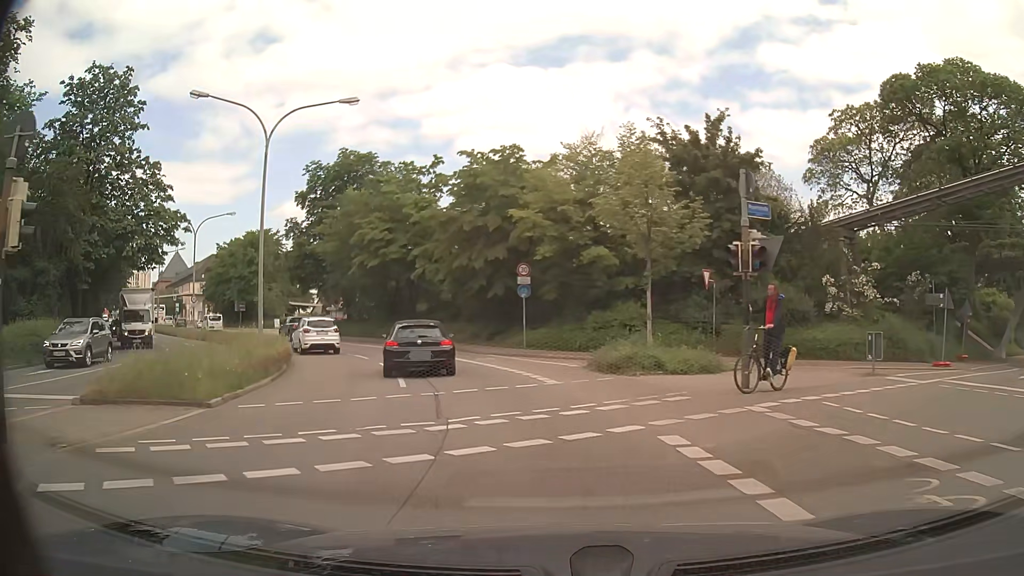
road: primary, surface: asphalt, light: Day
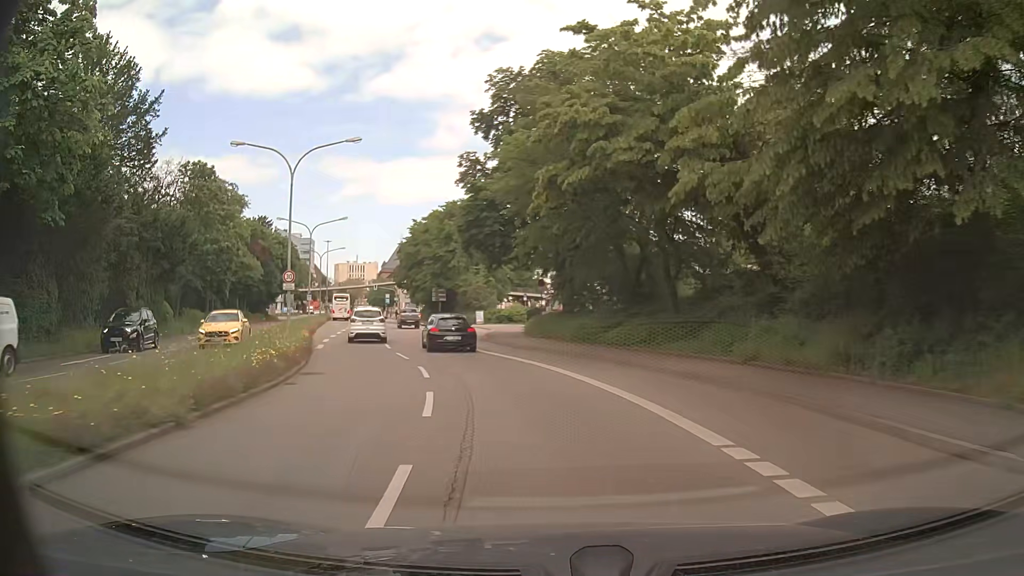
(-4.2, +23.1) m; -21°
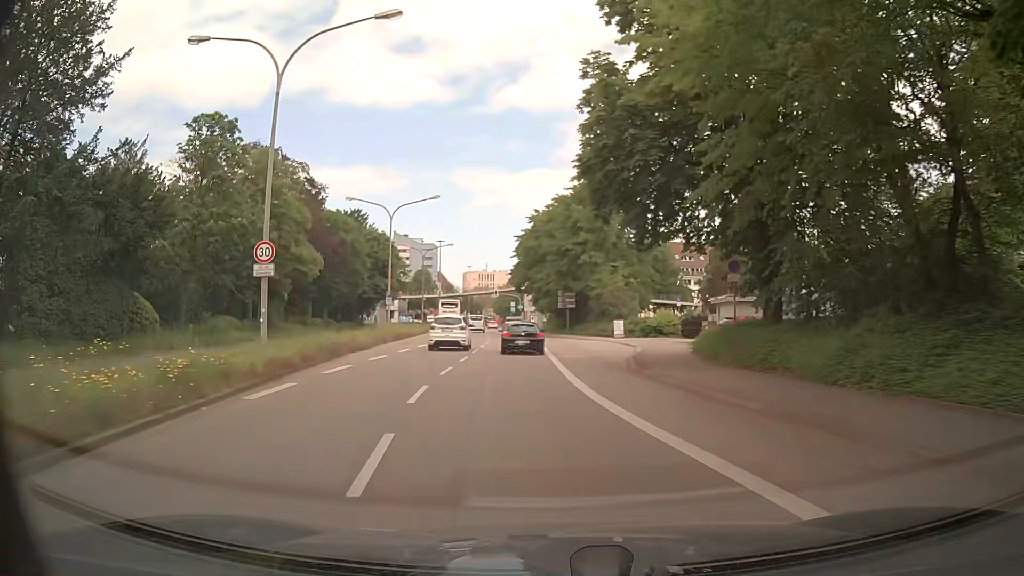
(-1.7, +16.3) m; -11°
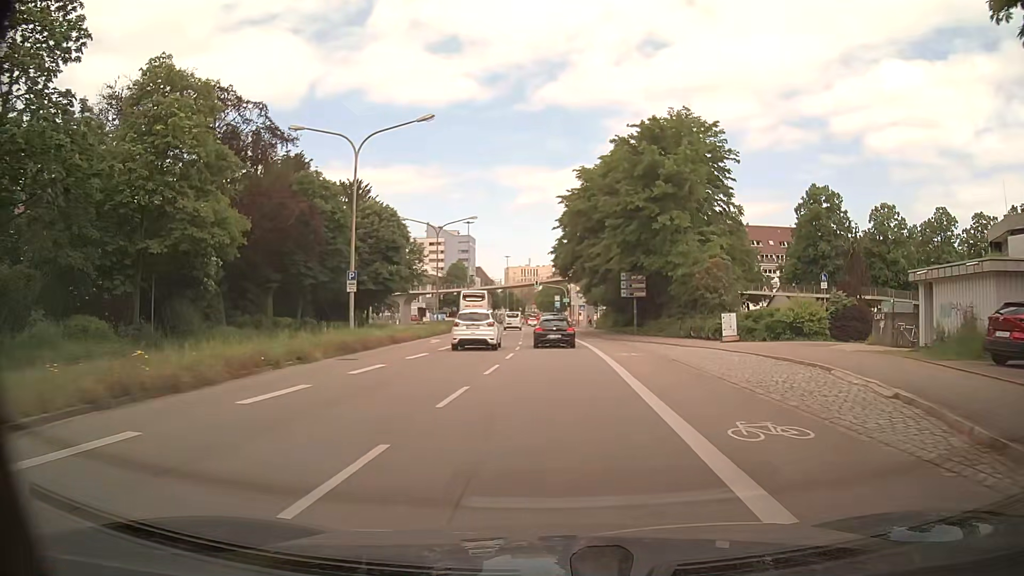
(-1.2, +19.2) m; -5°
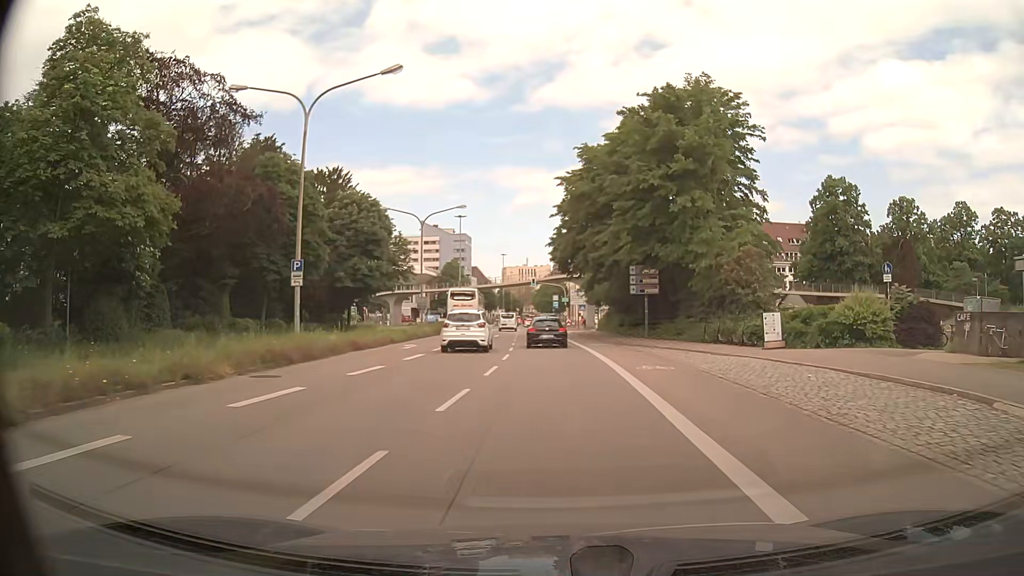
(+0.1, +6.3) m; +1°
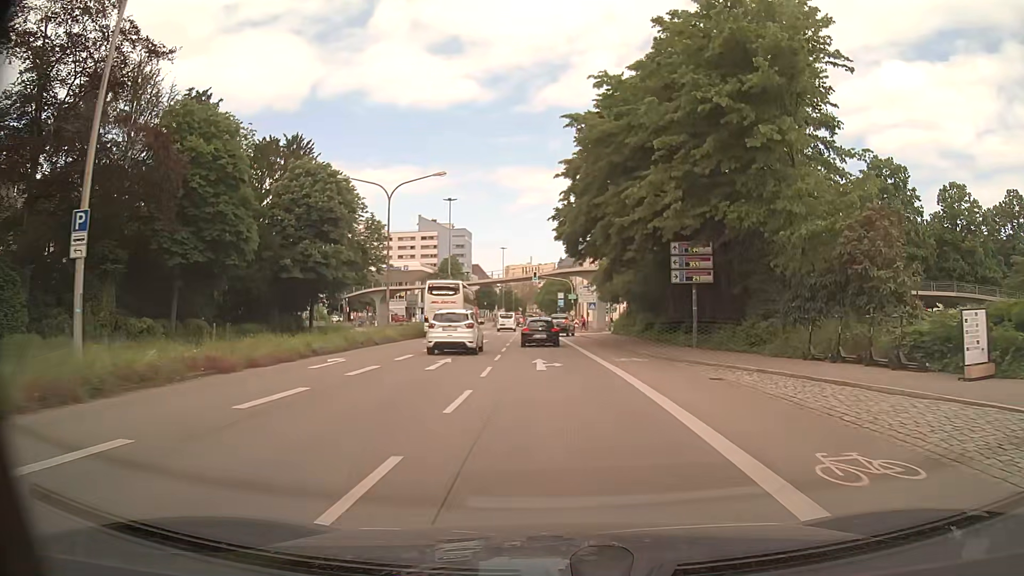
(-0.1, +12.3) m; 0°
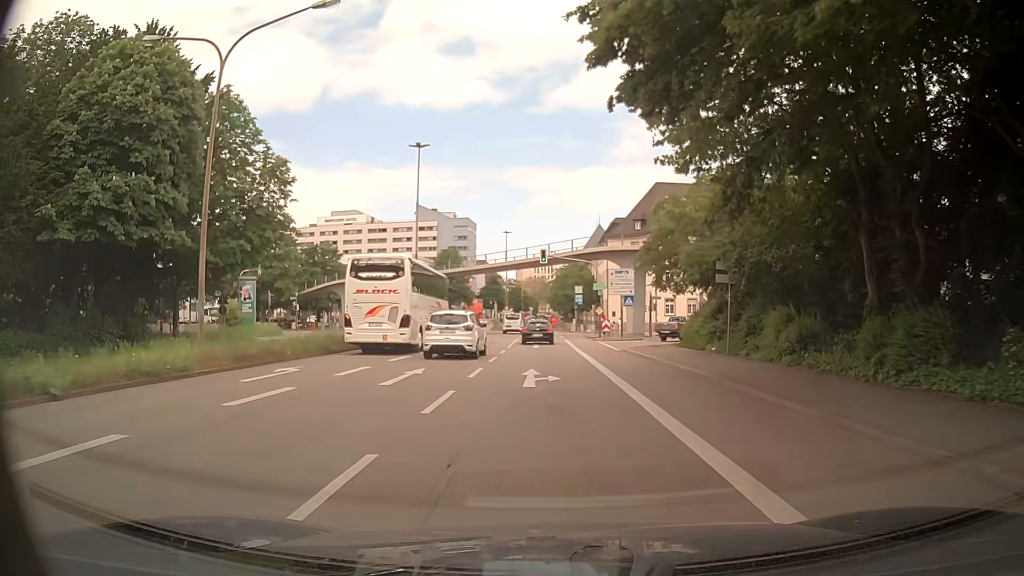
(-0.3, +23.9) m; -1°
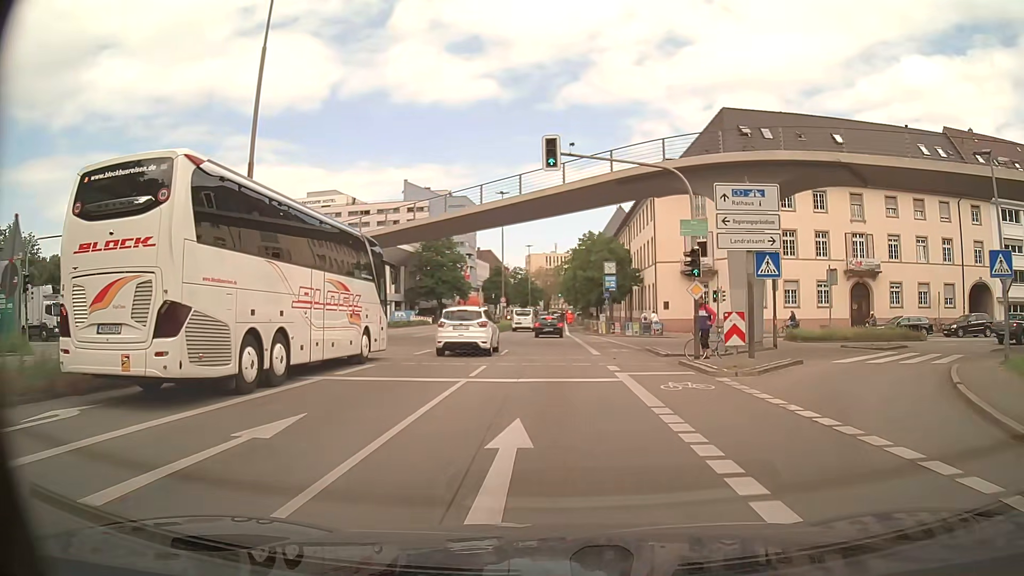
(-0.3, +29.8) m; -1°
(0, +10) (0, +20) (0, +30) (0, +40) (0, +50) (0, +60) (0, +70) (0, +80) (0, +90) (0, +100) m
